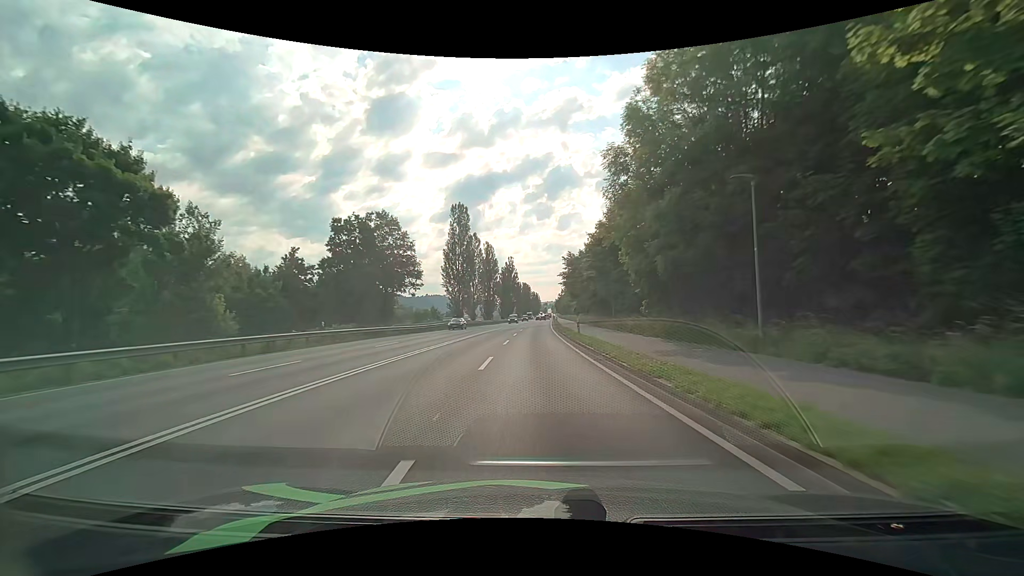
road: primary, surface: asphalt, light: Day
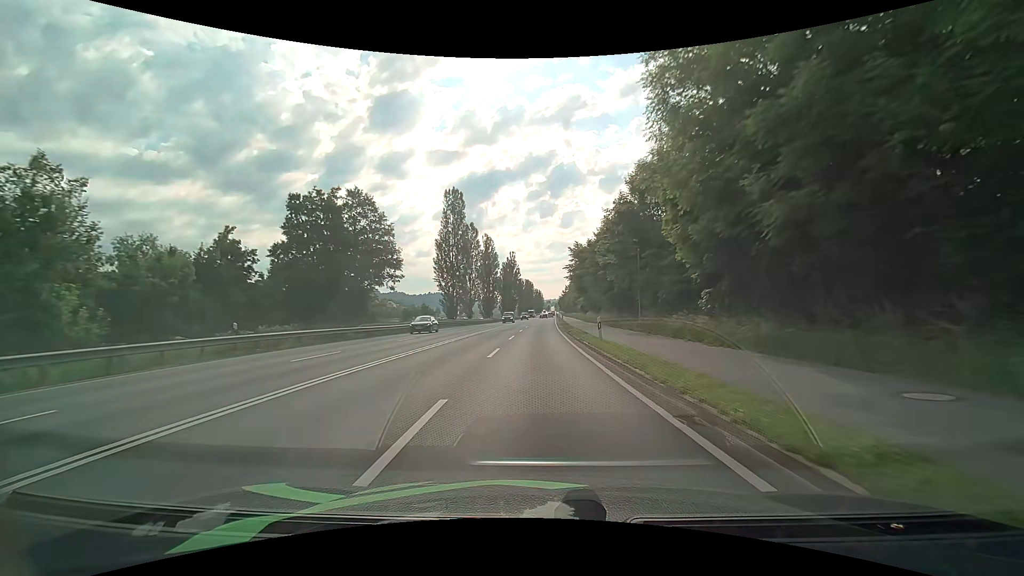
(0.0, +8.8) m; 0°
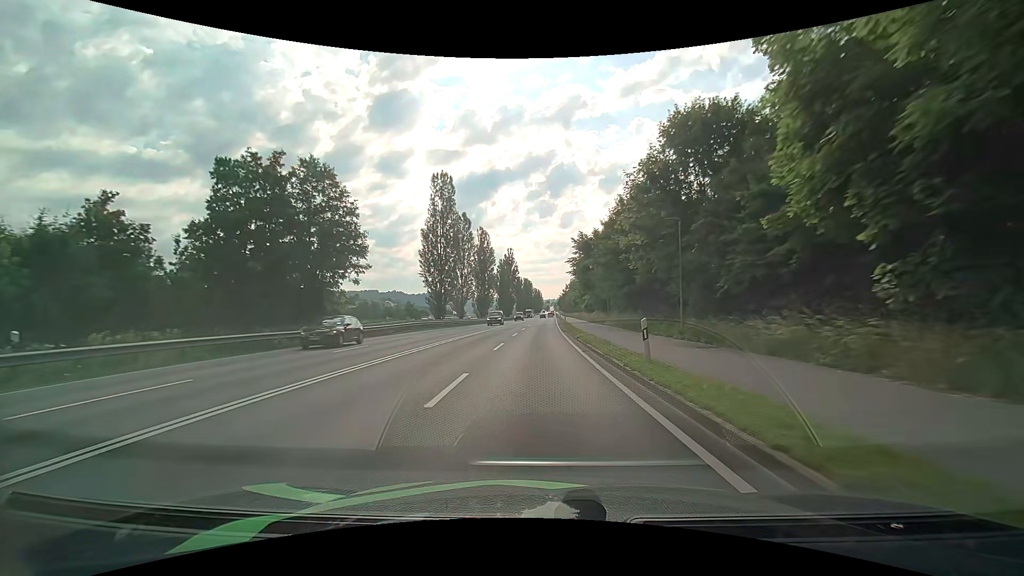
(0.0, +8.7) m; +1°
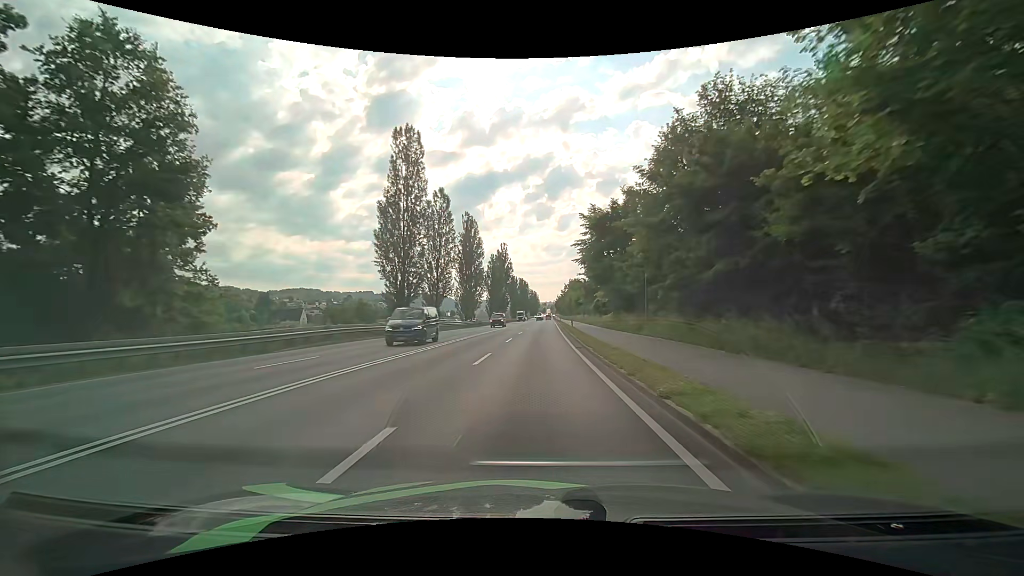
(-0.1, +17.1) m; 0°
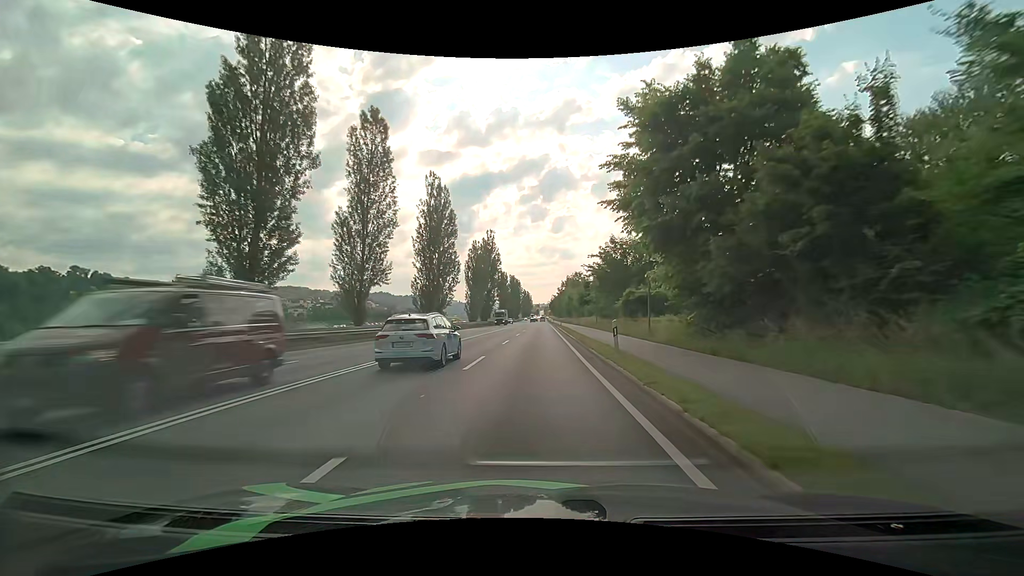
(+0.3, +25.1) m; +1°
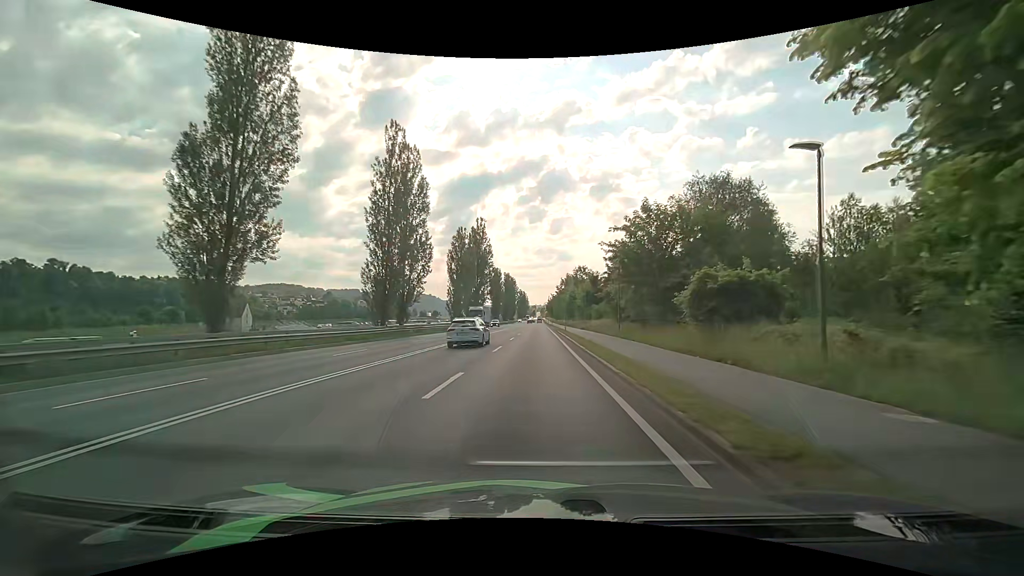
(+0.1, +16.5) m; 0°
